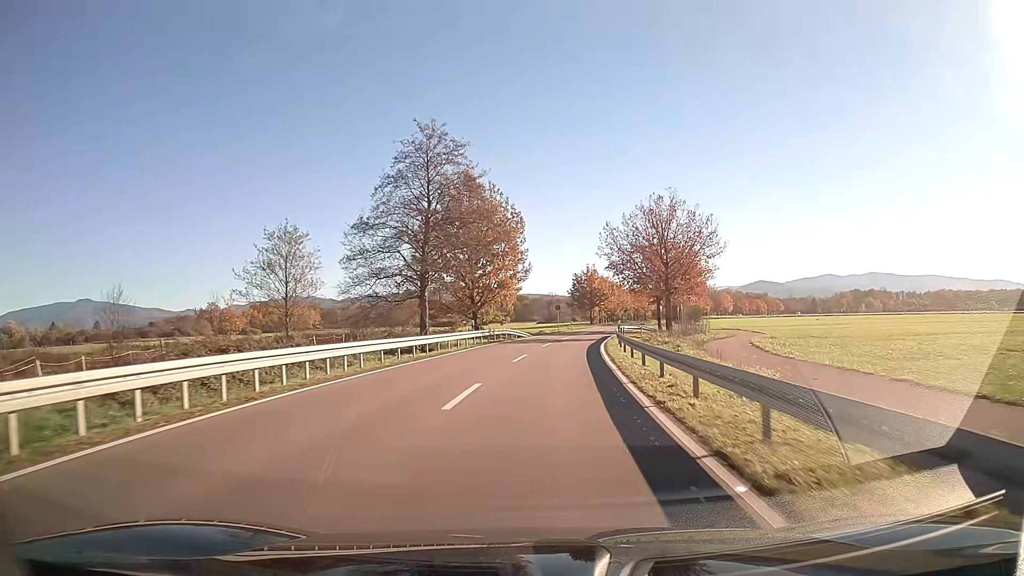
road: secondary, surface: asphalt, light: Day
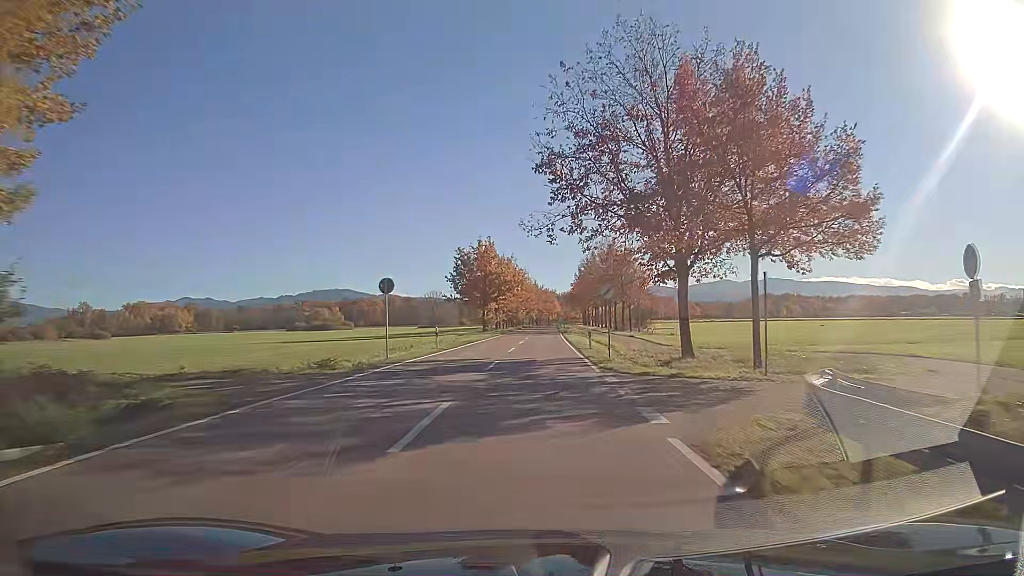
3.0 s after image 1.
(+3.9, +50.5) m; +8°
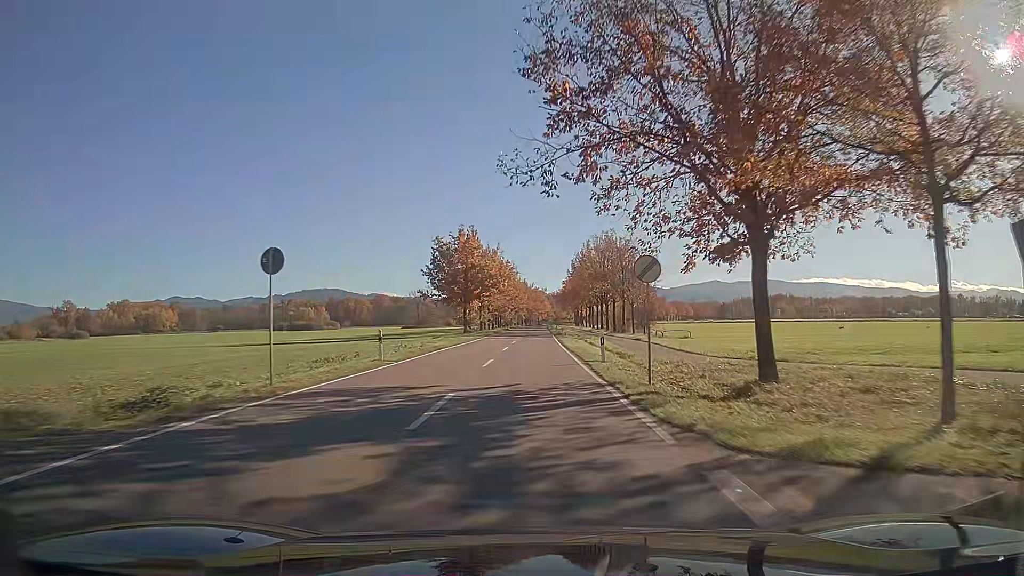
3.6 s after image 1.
(+0.1, +10.4) m; +1°
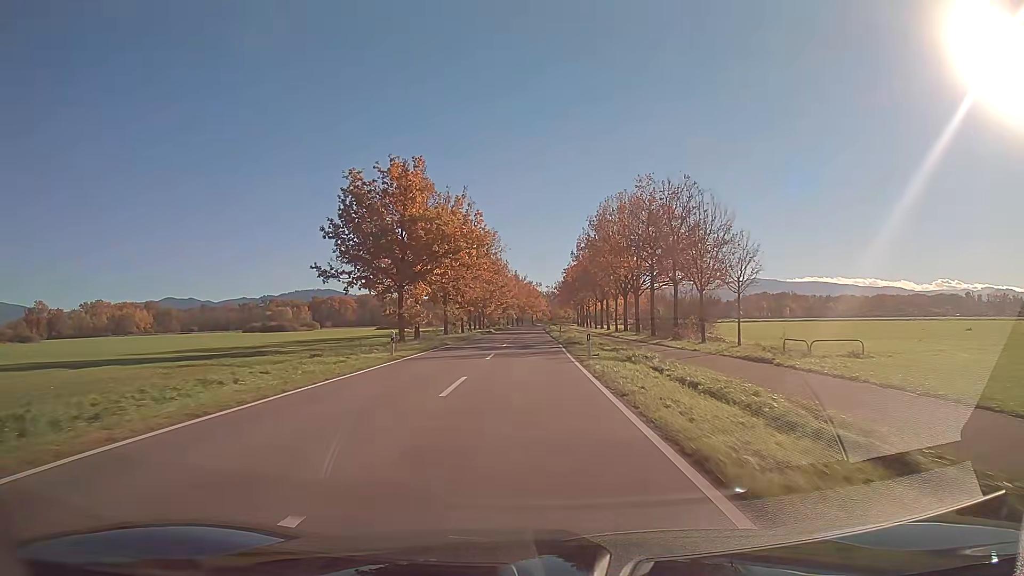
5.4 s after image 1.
(+0.2, +31.9) m; 0°
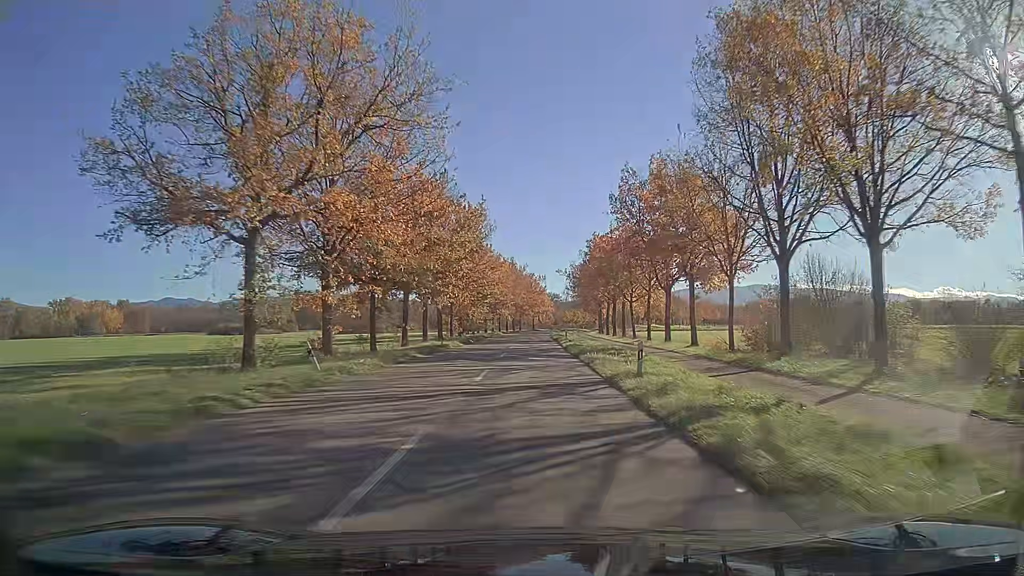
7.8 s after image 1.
(0.0, +43.8) m; 0°
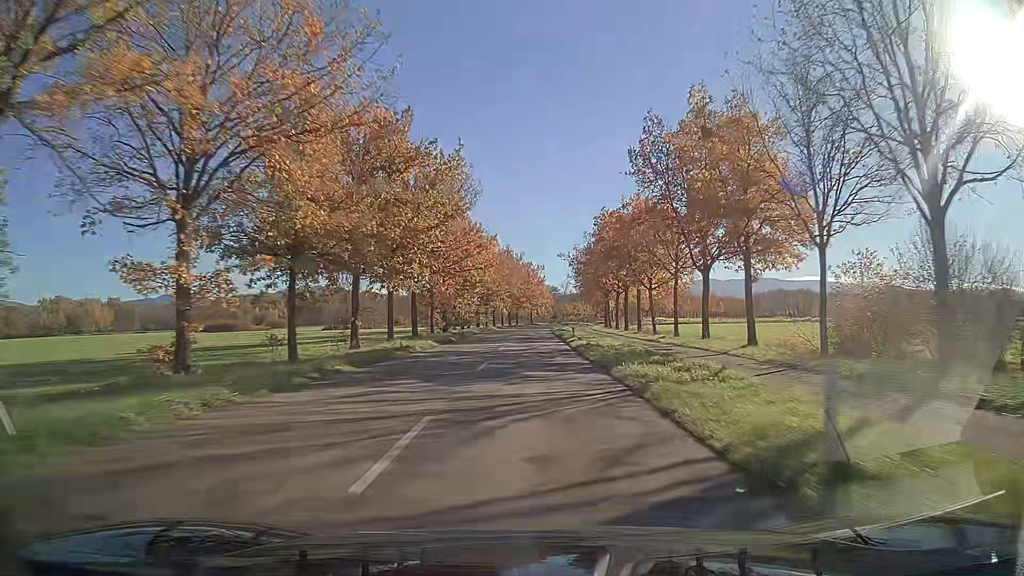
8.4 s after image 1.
(0.0, +11.1) m; 0°
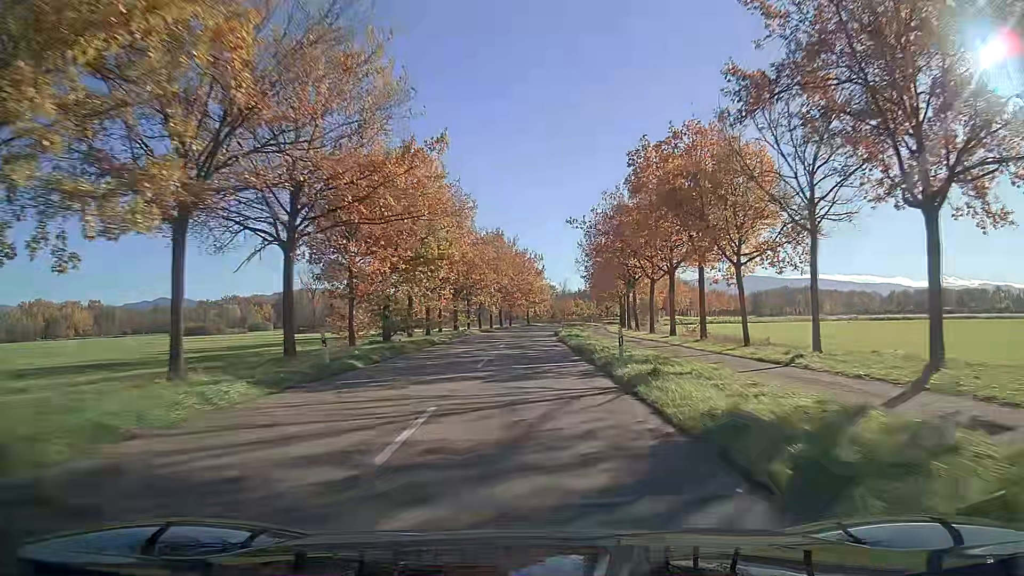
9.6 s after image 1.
(+0.1, +22.8) m; 0°
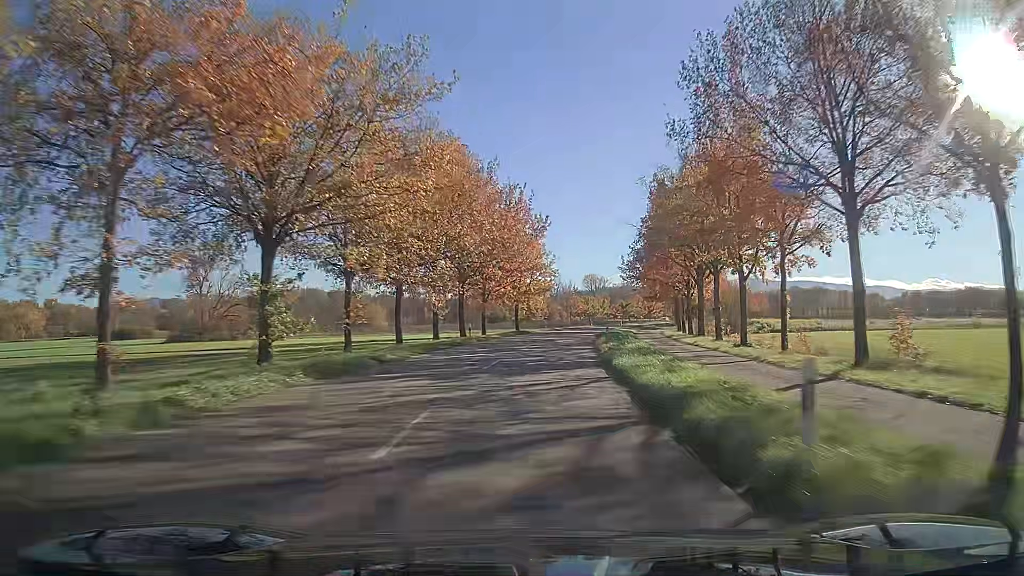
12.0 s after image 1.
(+0.2, +47.2) m; +1°
